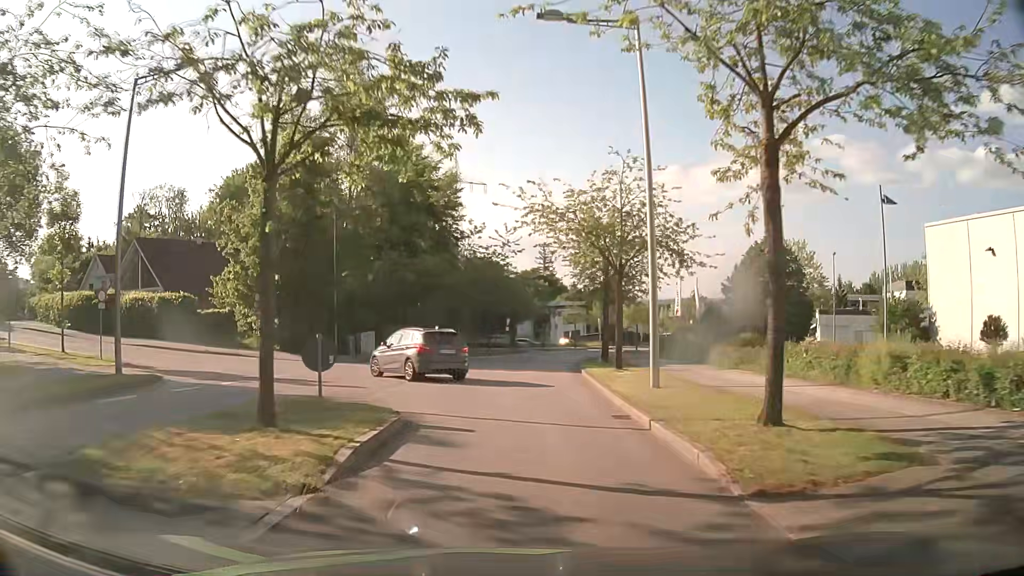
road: residential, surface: asphalt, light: Day
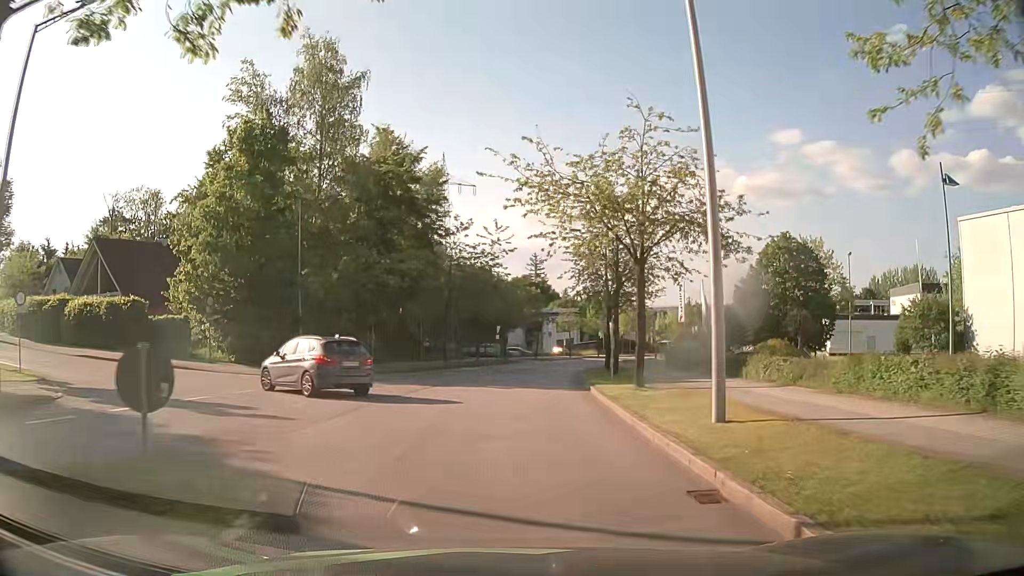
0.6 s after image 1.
(0.0, +5.3) m; 0°
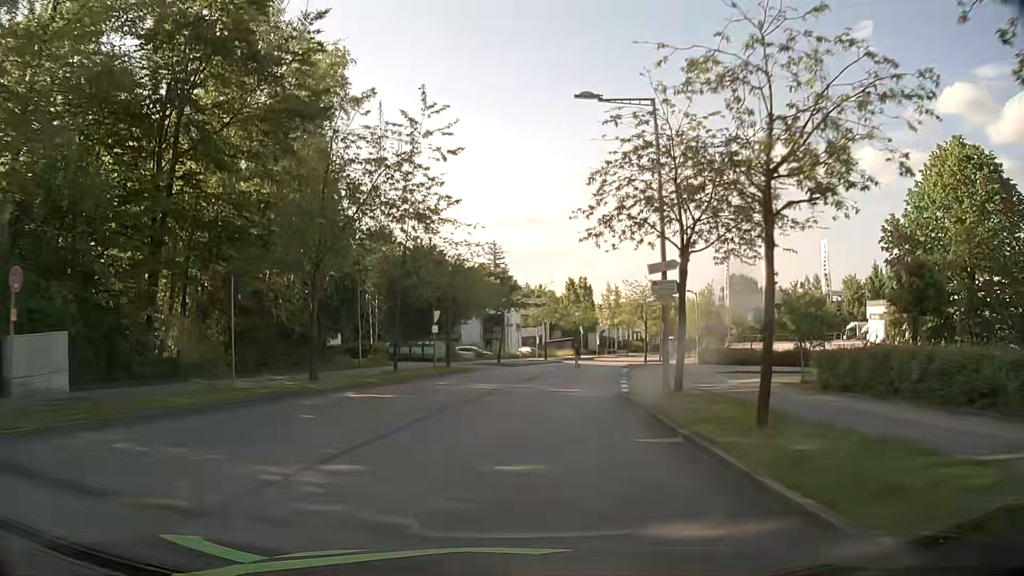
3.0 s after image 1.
(+0.7, +25.1) m; +3°
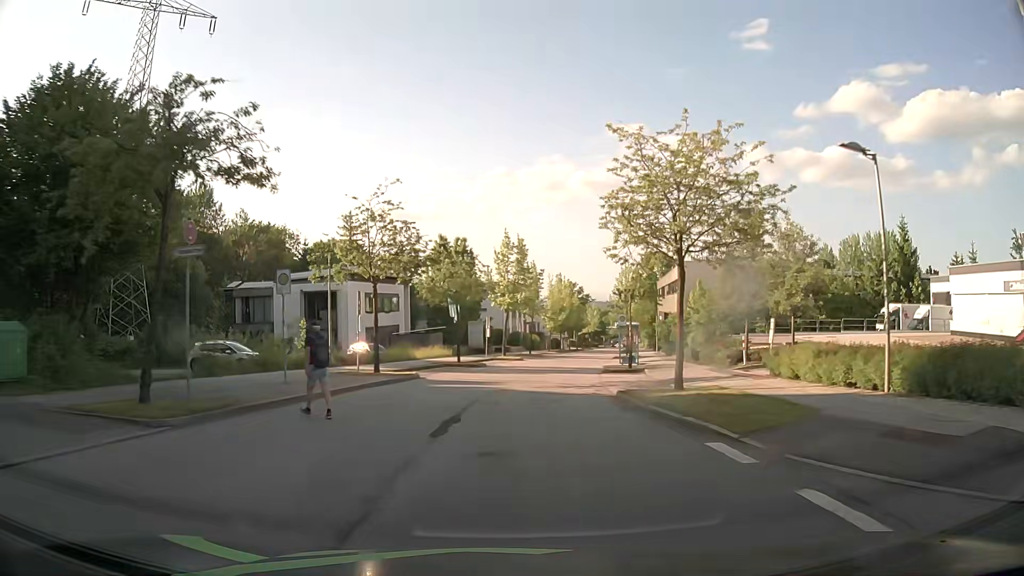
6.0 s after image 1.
(+3.7, +36.8) m; +11°
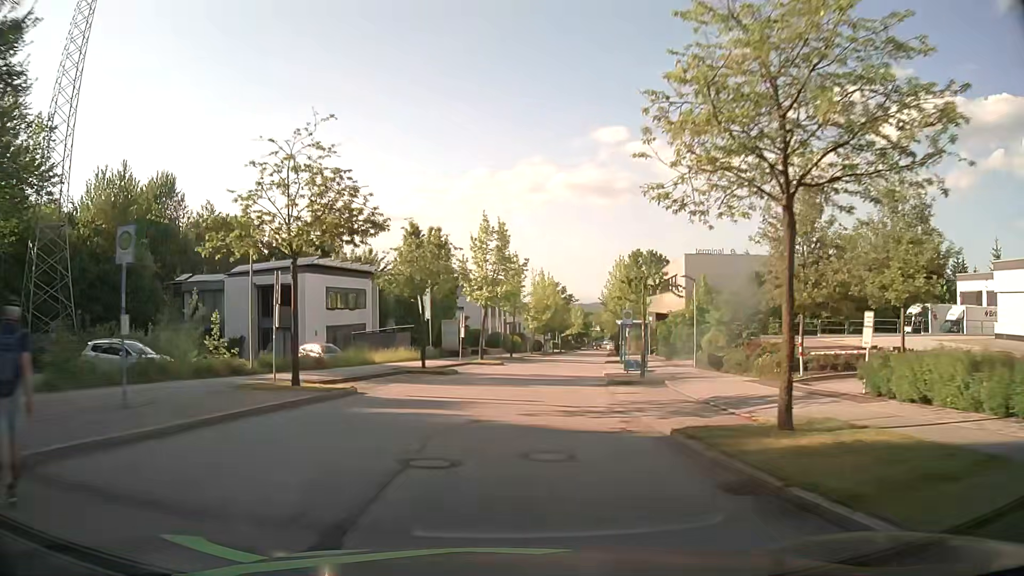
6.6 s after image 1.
(+0.1, +7.6) m; +2°
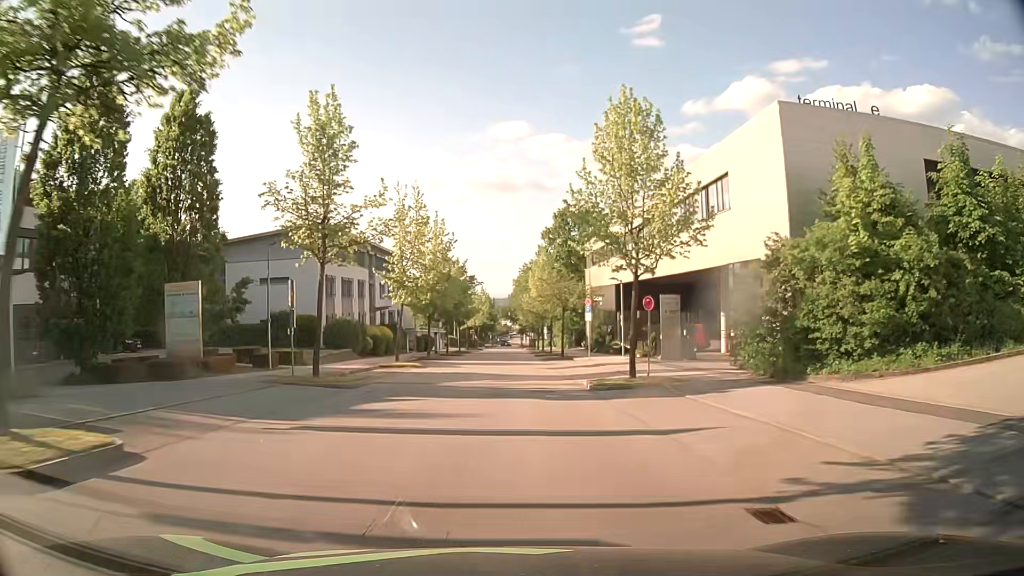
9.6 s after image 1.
(+3.1, +37.9) m; +9°
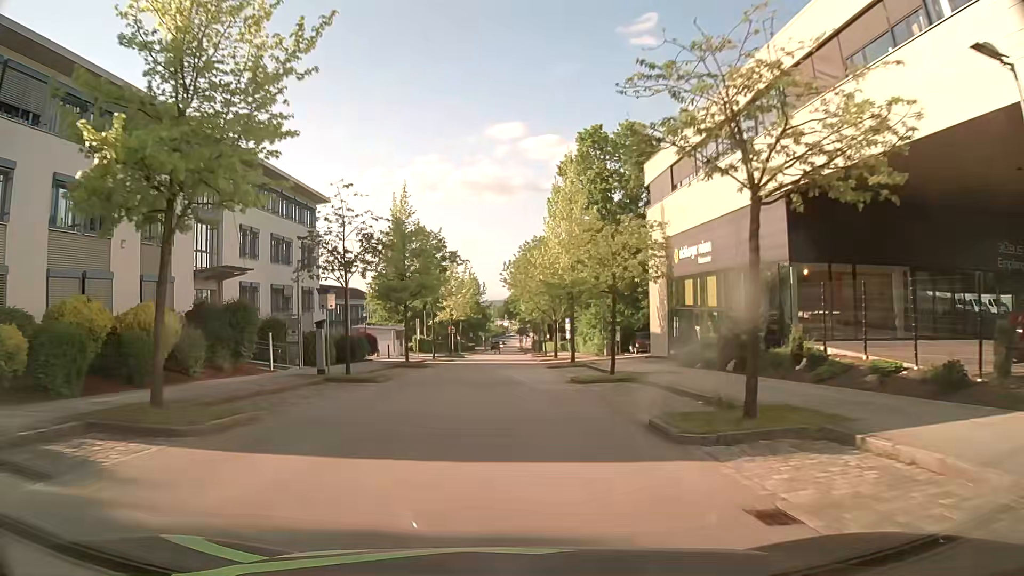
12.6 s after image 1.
(0.0, +38.0) m; 0°
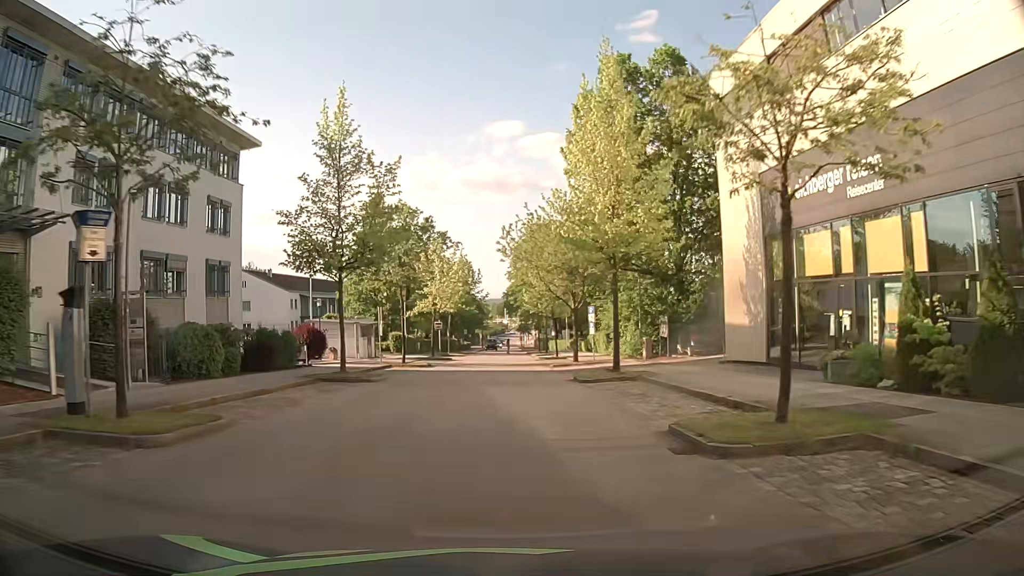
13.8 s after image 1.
(+0.1, +15.2) m; -1°
(0, +10) (0, +20) (+1, +30) (+1, +40) (+1, +50) (+1, +60) (+2, +70) (+2, +80) (+2, +90) (+2, +100) m
